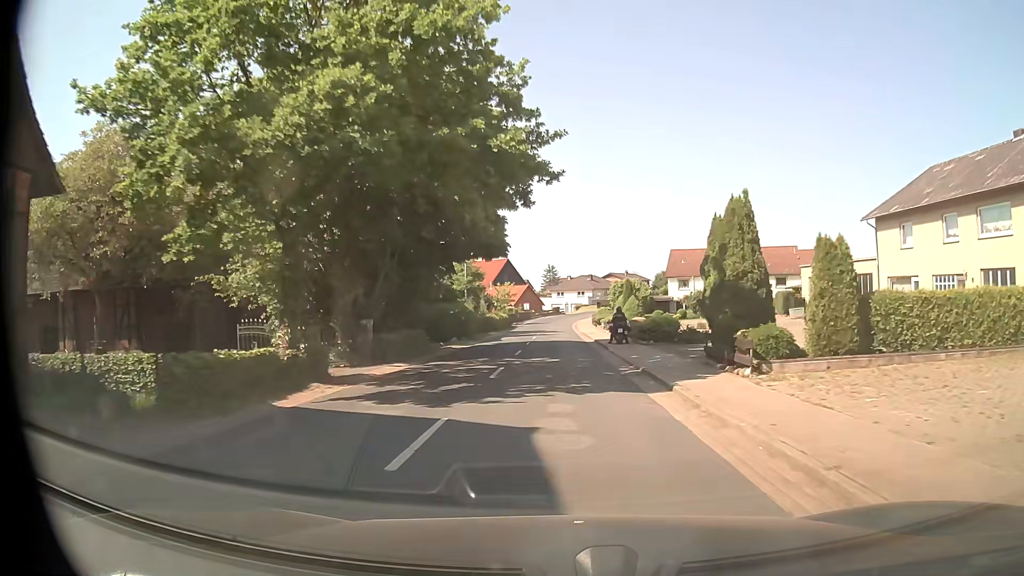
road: tertiary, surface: asphalt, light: Day
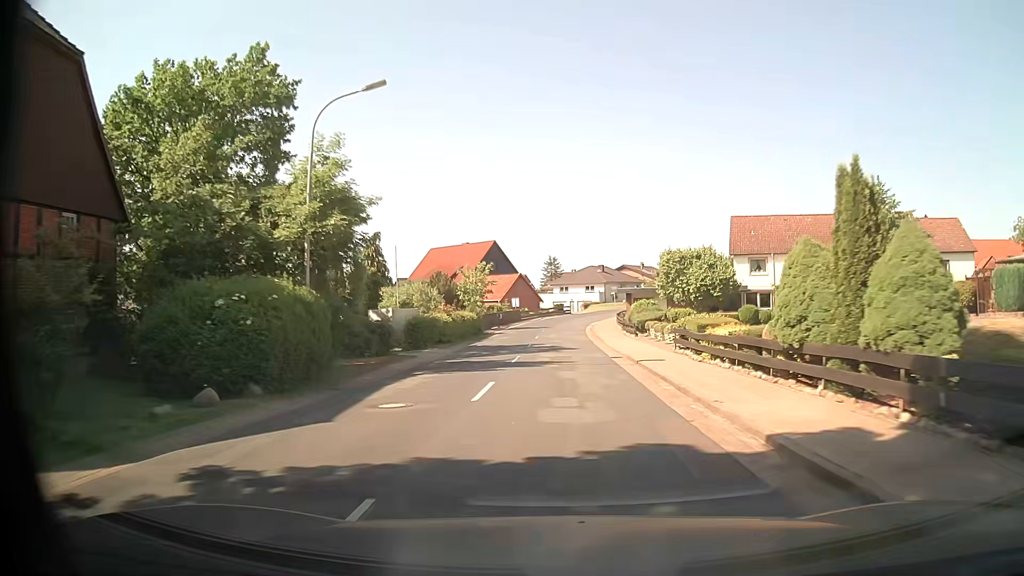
(-0.2, +31.2) m; 0°
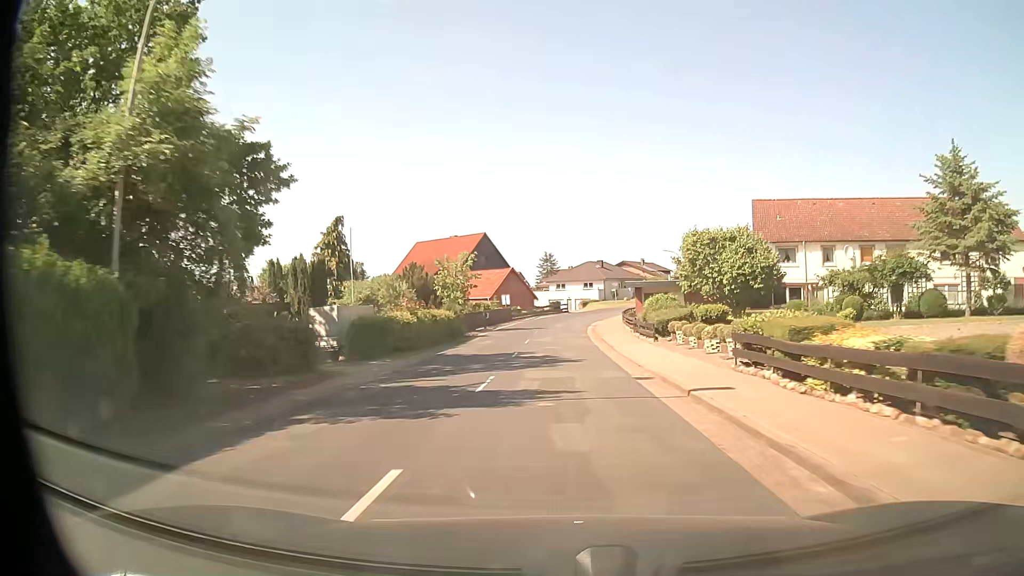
(0.0, +8.1) m; 0°
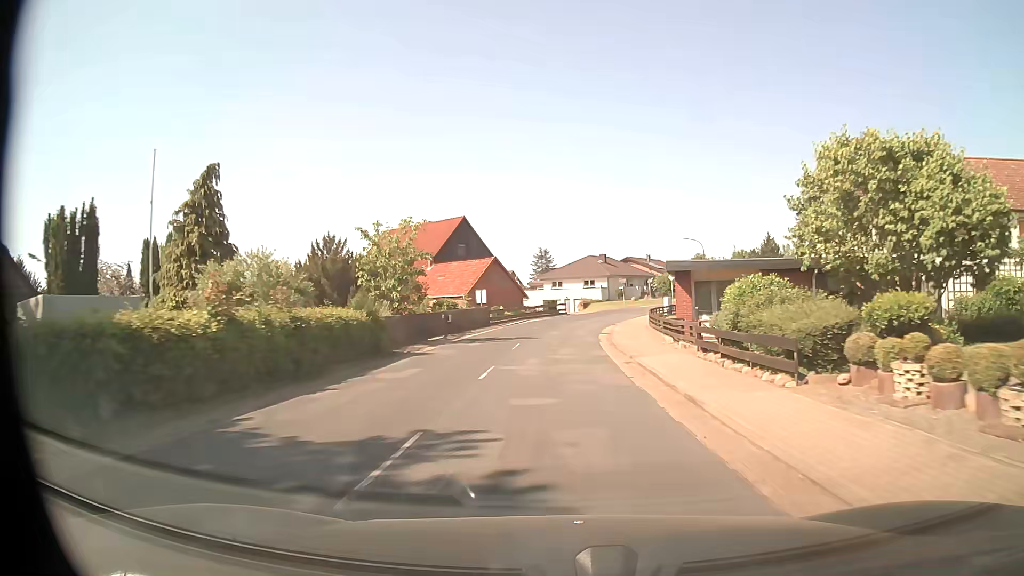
(0.0, +16.3) m; 0°
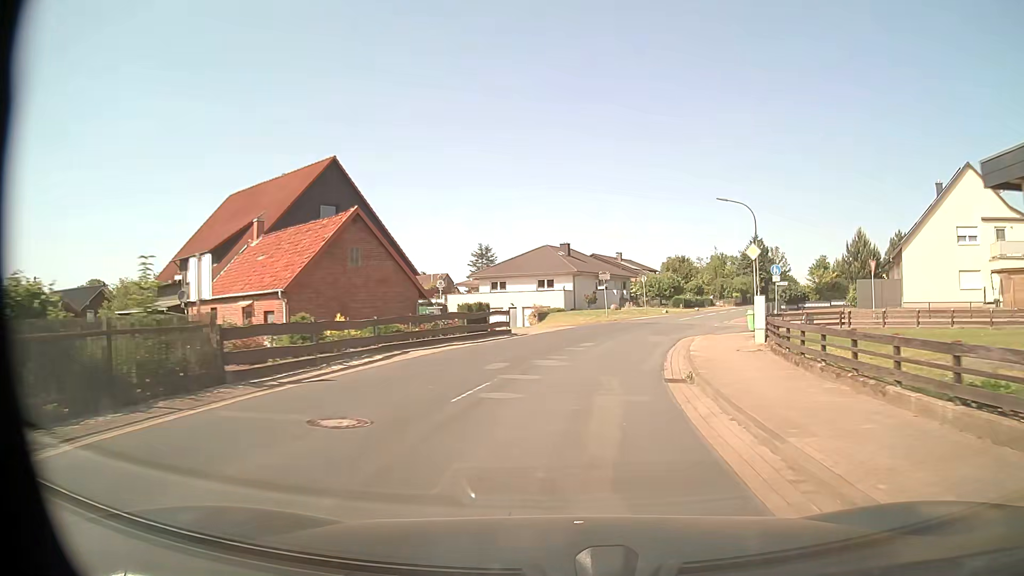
(+0.5, +31.2) m; +5°
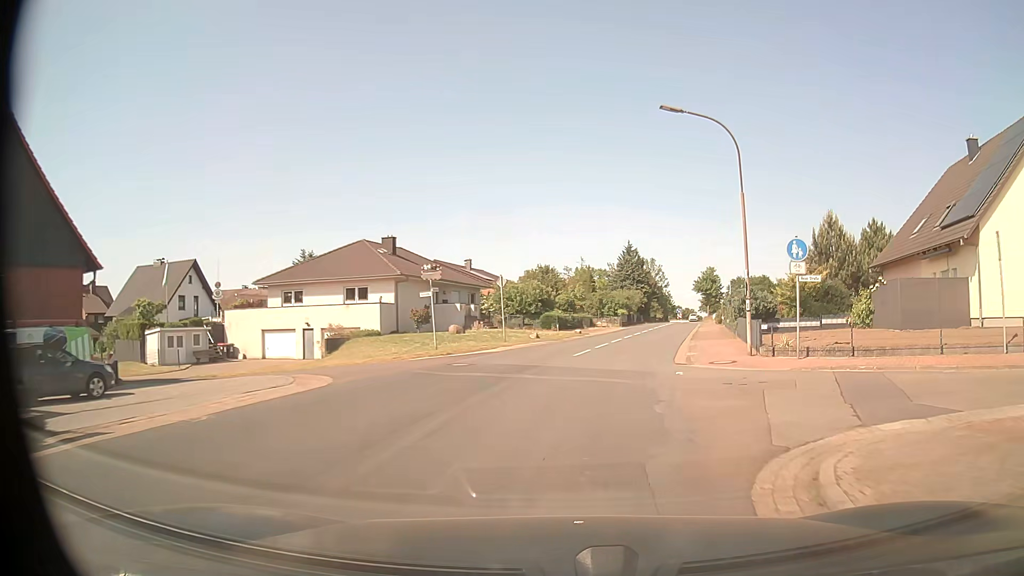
(+2.2, +21.2) m; +12°
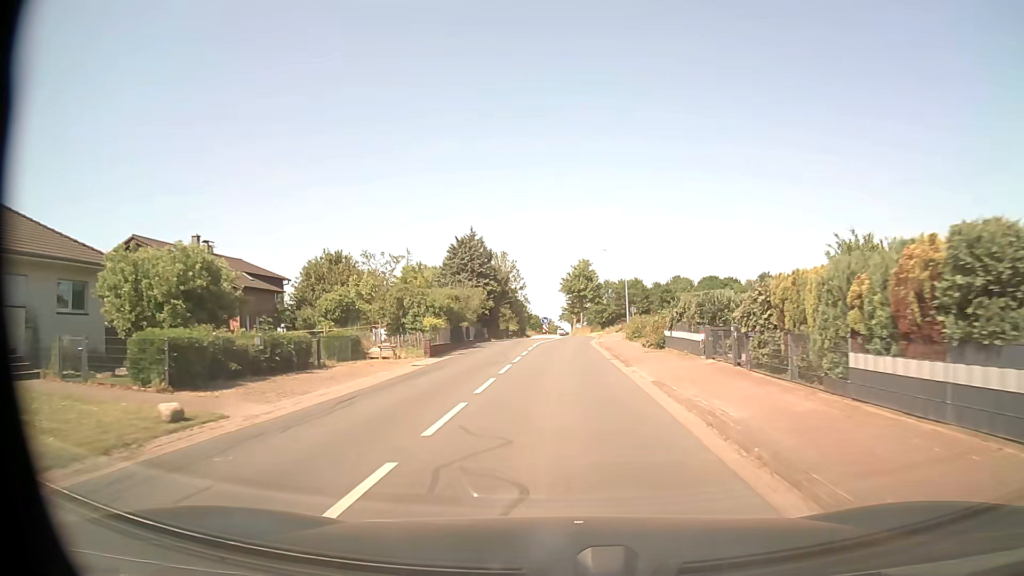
(+5.1, +35.4) m; +13°
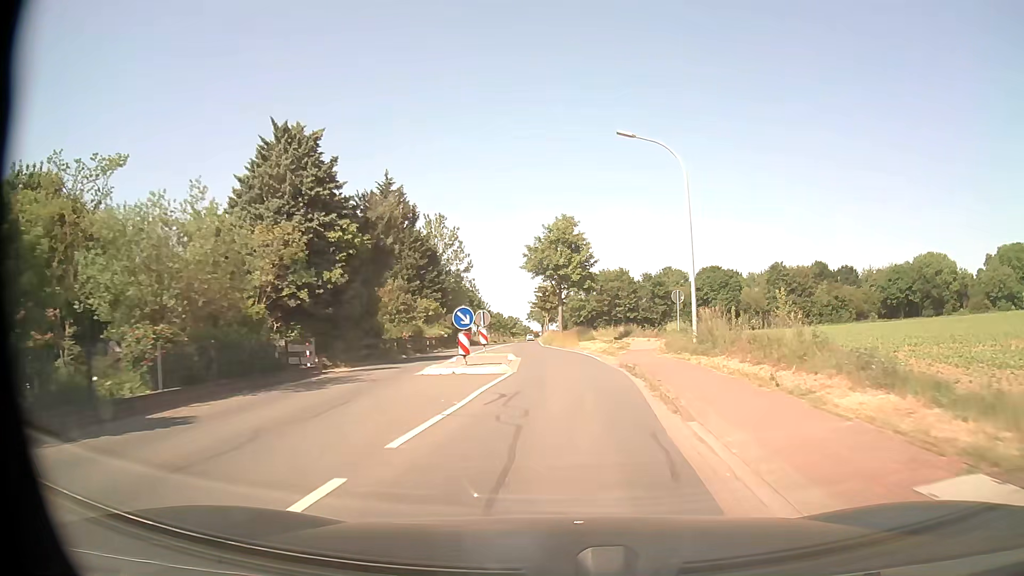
(+0.5, +38.5) m; +2°
(0, +10) (0, +20) (0, +30) (-1, +40) (-2, +50) (-3, +60) (-3, +70) (-3, +80) (-4, +90) (-4, +100) m
